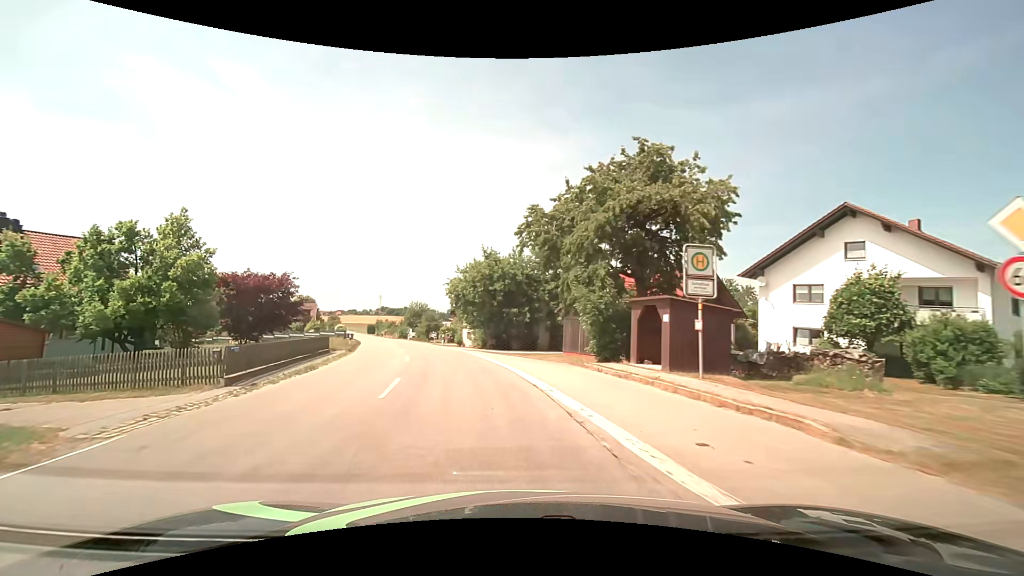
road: tertiary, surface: asphalt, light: Day
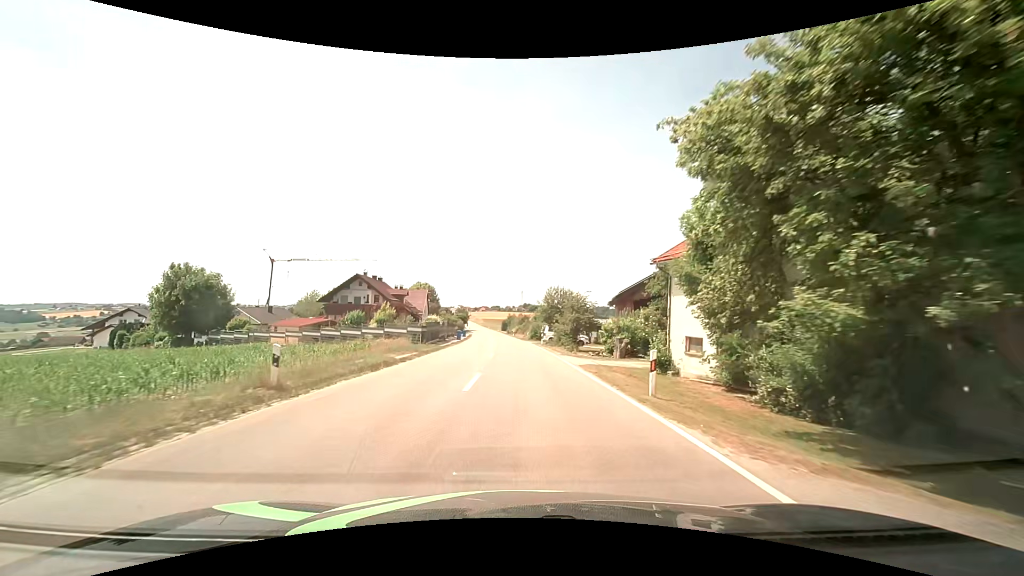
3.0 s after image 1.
(-6.2, +34.5) m; -16°
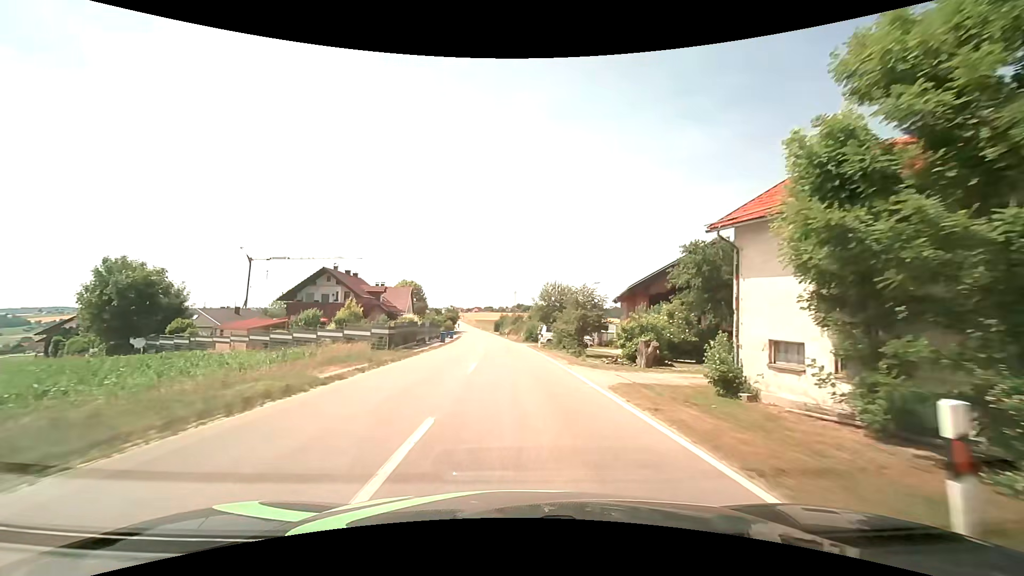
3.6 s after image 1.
(0.0, +7.6) m; 0°
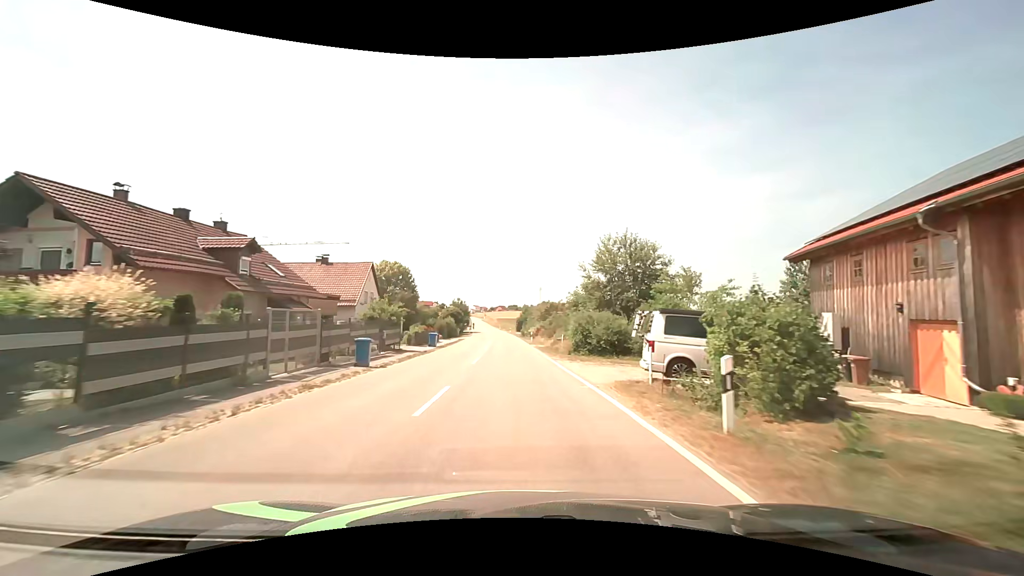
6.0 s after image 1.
(-0.4, +32.1) m; -2°
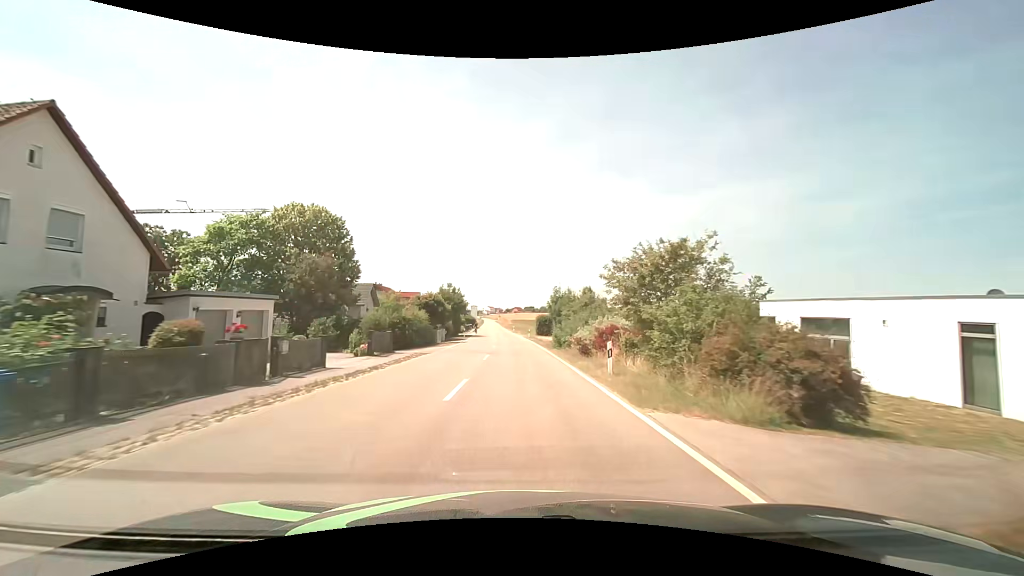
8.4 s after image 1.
(-0.8, +34.9) m; -2°
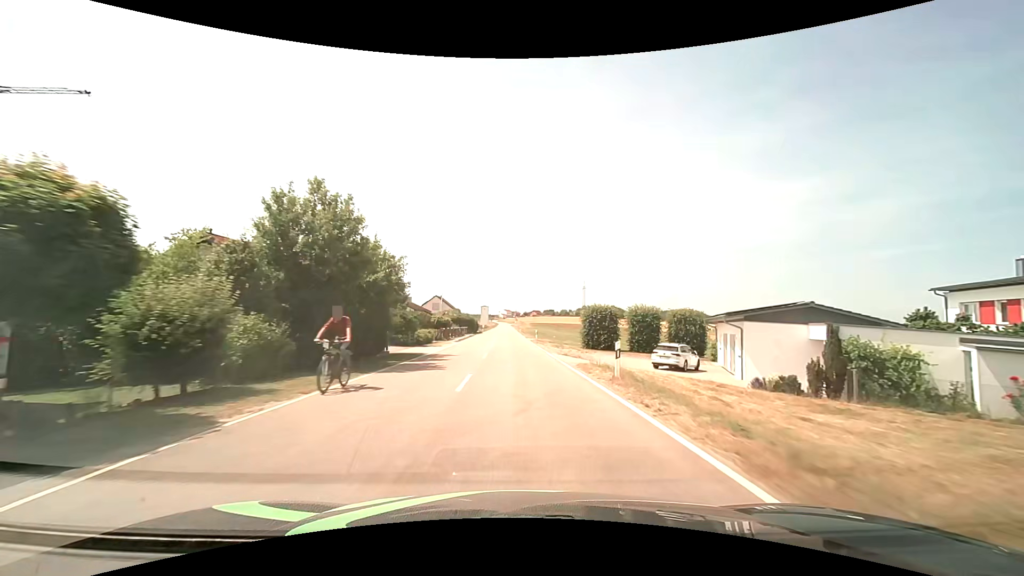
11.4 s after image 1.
(-0.6, +47.0) m; -2°
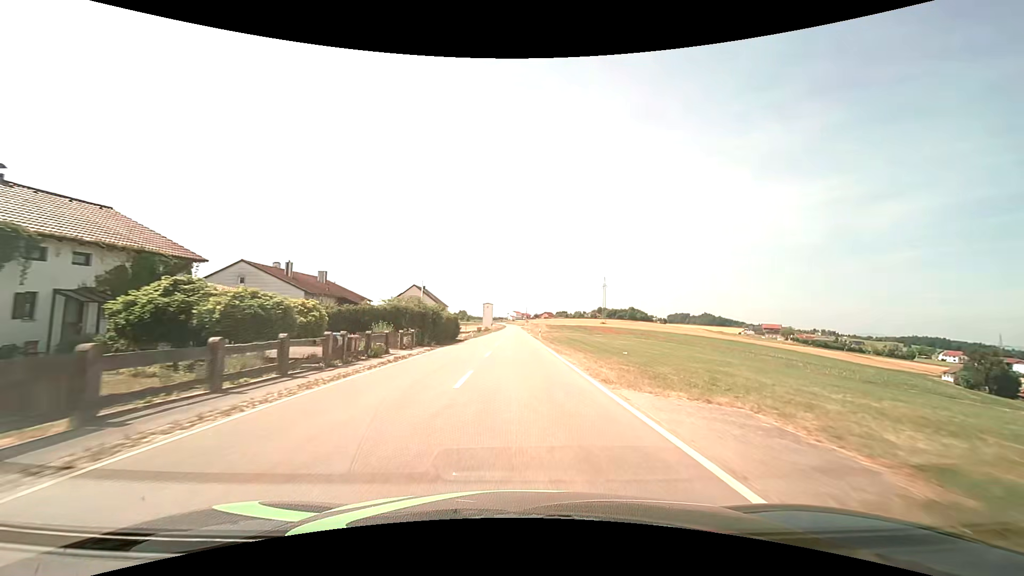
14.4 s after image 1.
(-1.0, +46.4) m; -1°
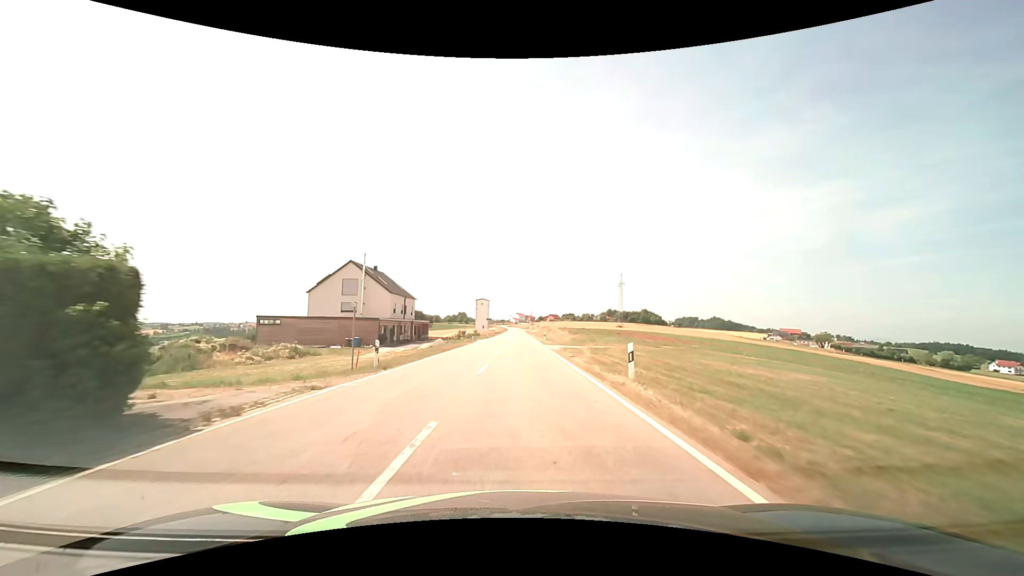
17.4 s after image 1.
(-0.3, +42.6) m; -1°
(0, +10) (0, +20) (0, +30) (0, +40) (0, +50) (0, +60) (0, +70) (0, +80) (0, +90) (0, +100) m
